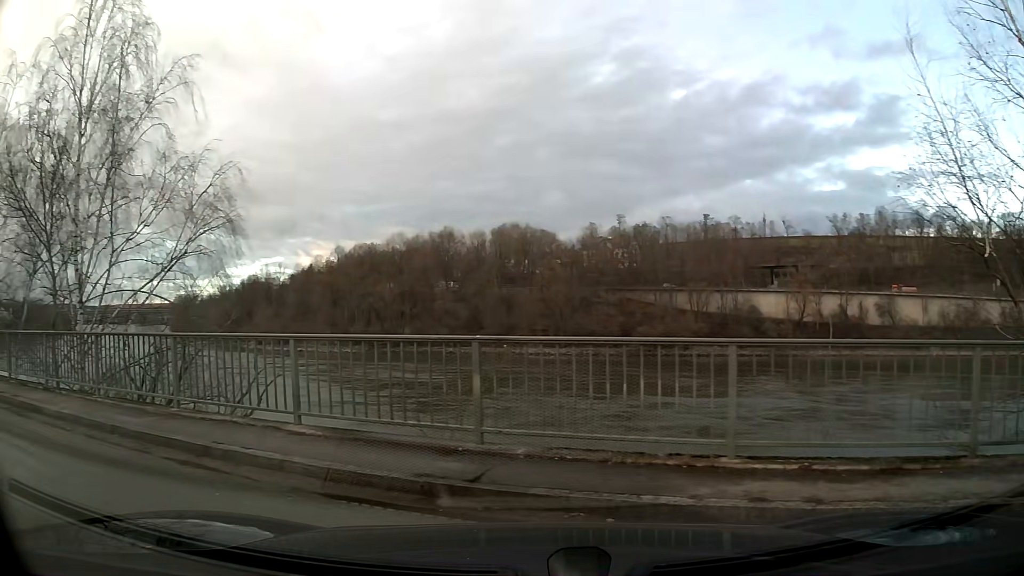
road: primary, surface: asphalt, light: Day
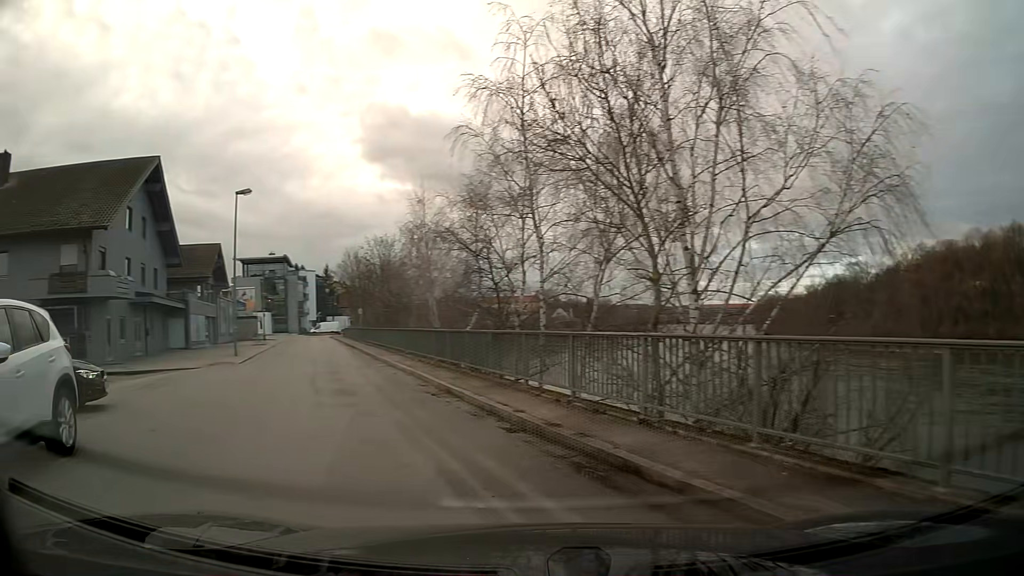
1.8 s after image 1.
(-2.4, +4.5) m; -48°
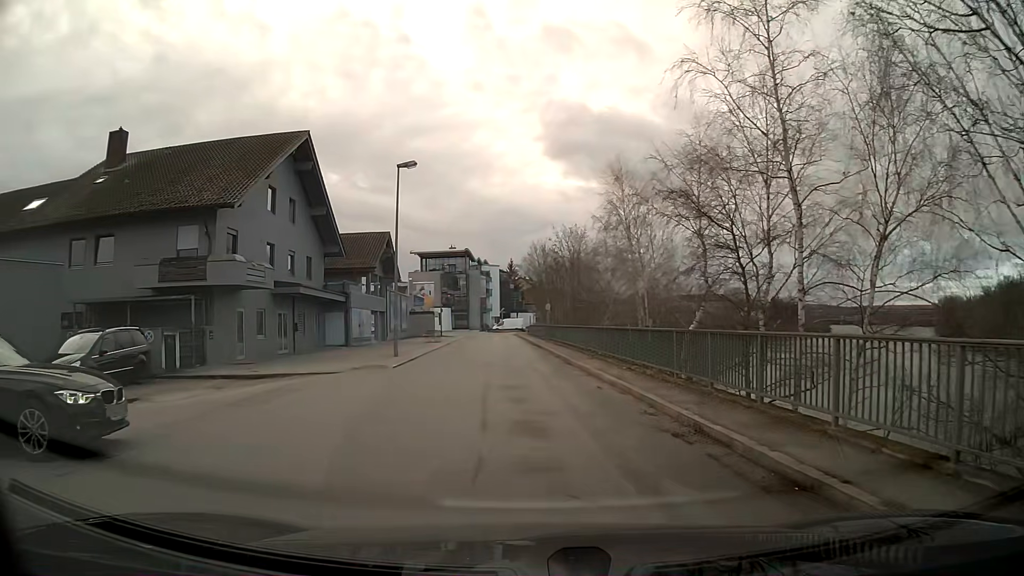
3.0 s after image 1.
(-0.7, +5.4) m; -11°
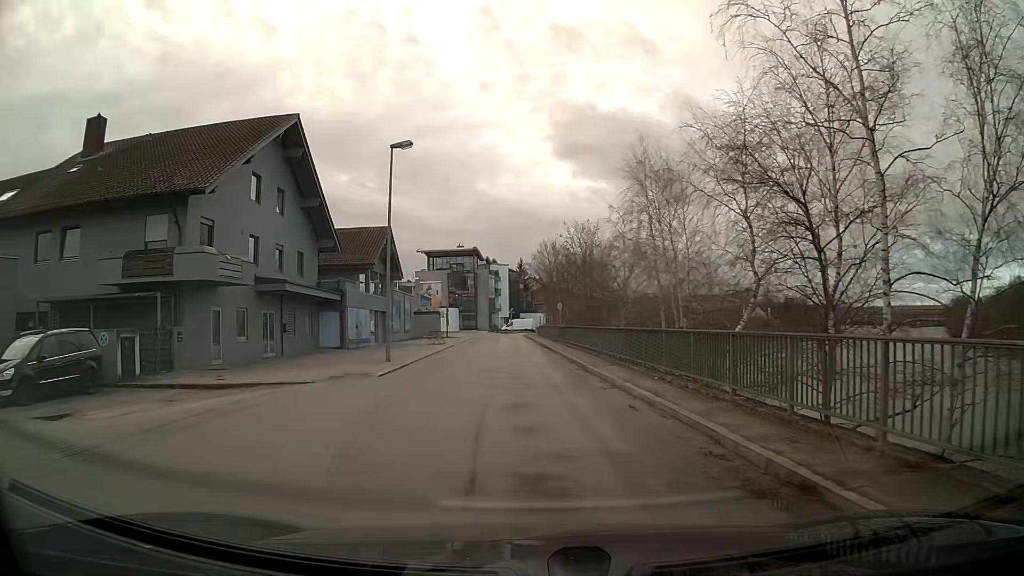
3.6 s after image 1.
(0.0, +3.4) m; -1°
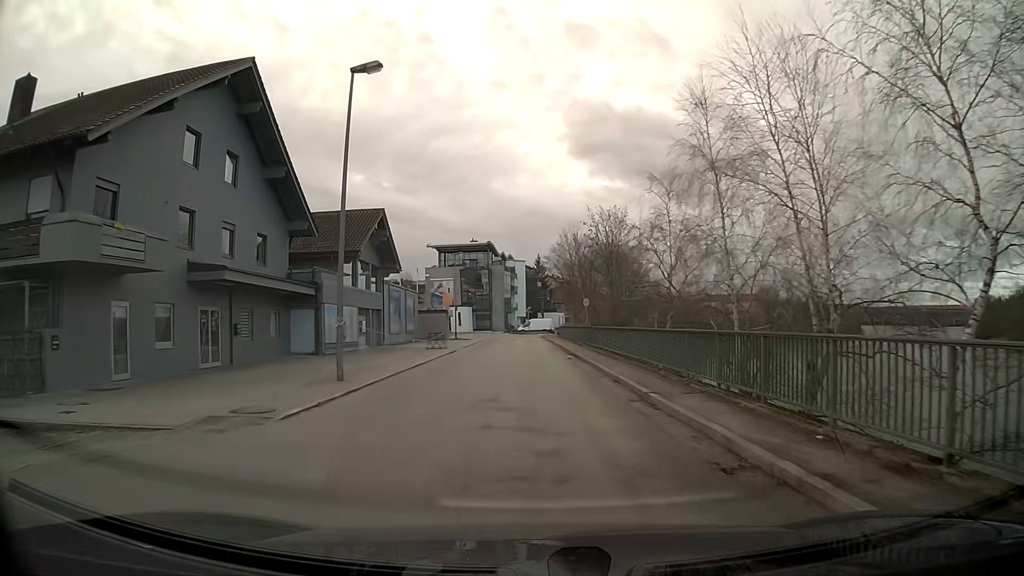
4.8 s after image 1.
(-0.1, +8.1) m; -1°
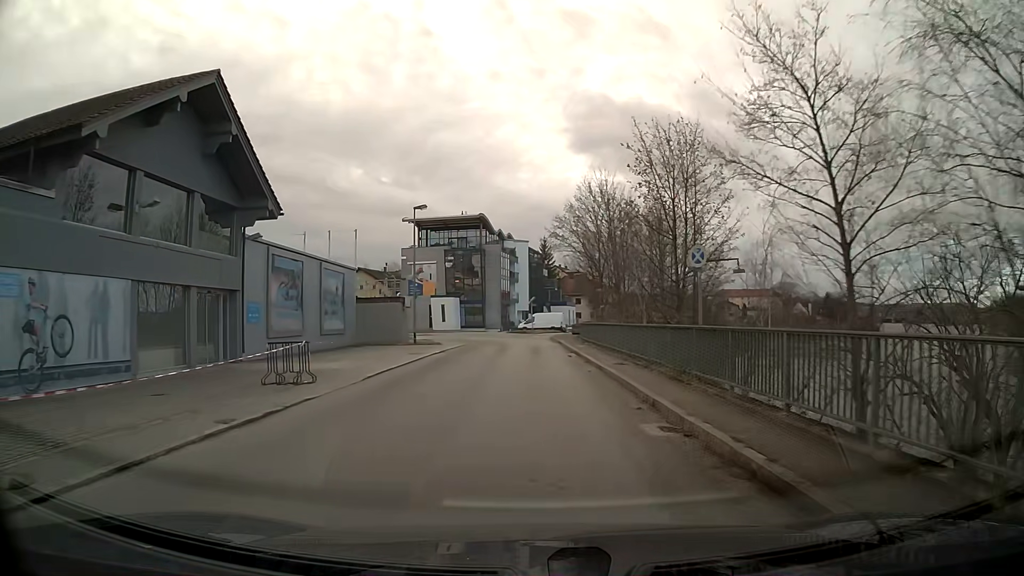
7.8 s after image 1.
(-0.1, +24.2) m; 0°
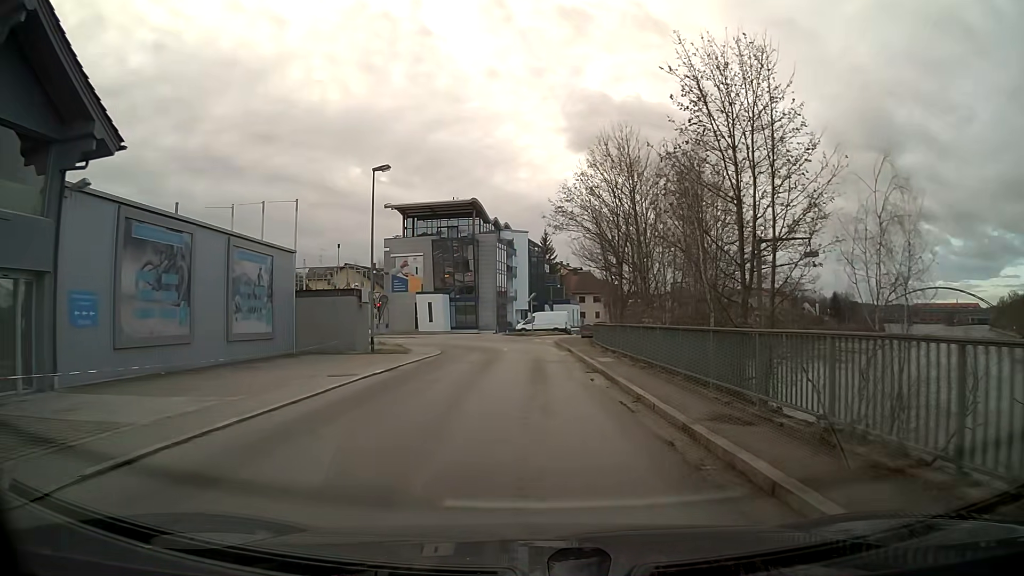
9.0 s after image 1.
(0.0, +10.6) m; 0°
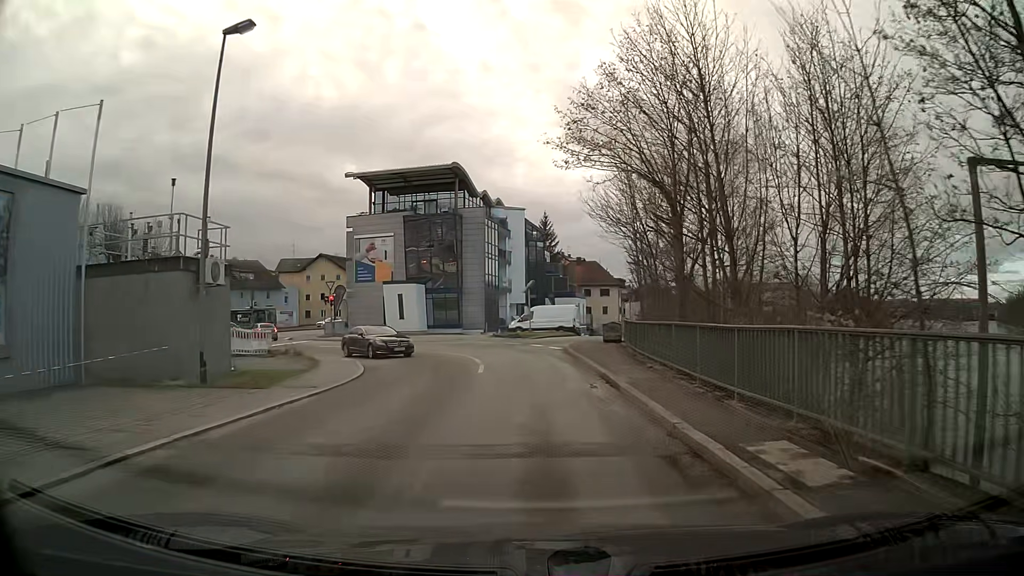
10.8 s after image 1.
(-0.1, +15.3) m; 0°
(0, +10) (0, +20) (-3, +30) (-9, +37) (-18, +41) (-28, +45) (-37, +48) (-46, +52) (-56, +55) (-65, +59) m
